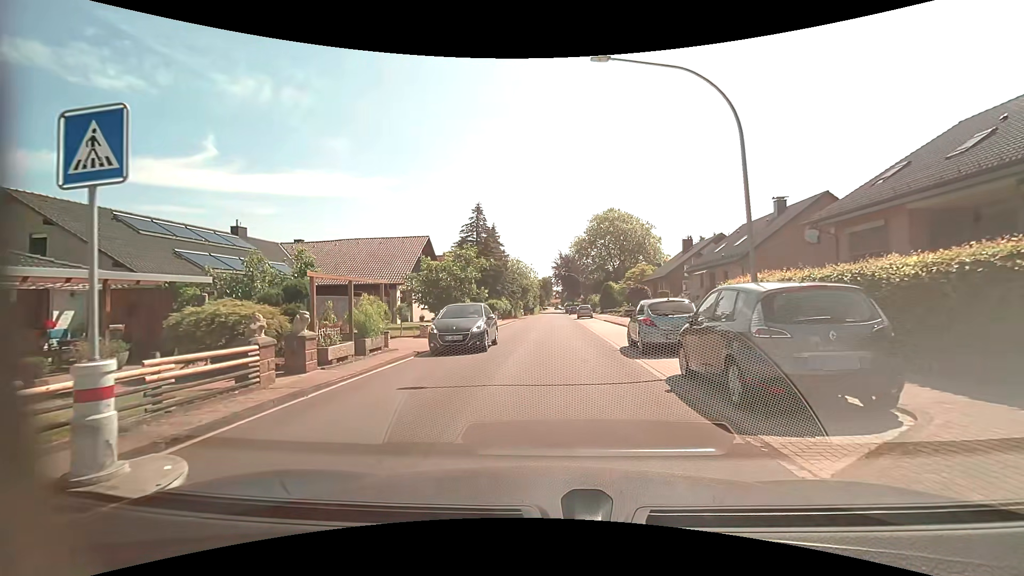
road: residential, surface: asphalt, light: Day
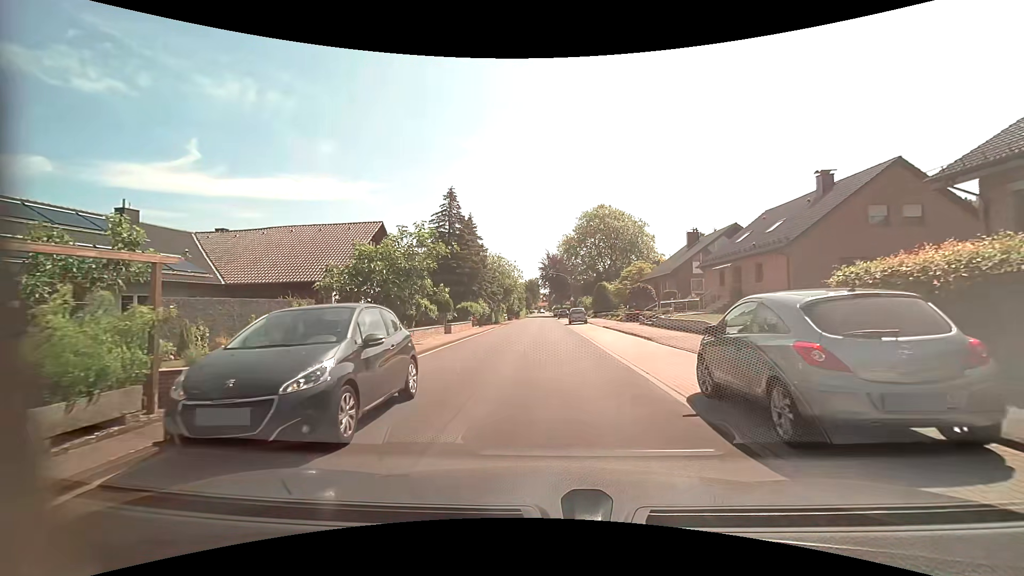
(-0.1, +8.8) m; -1°
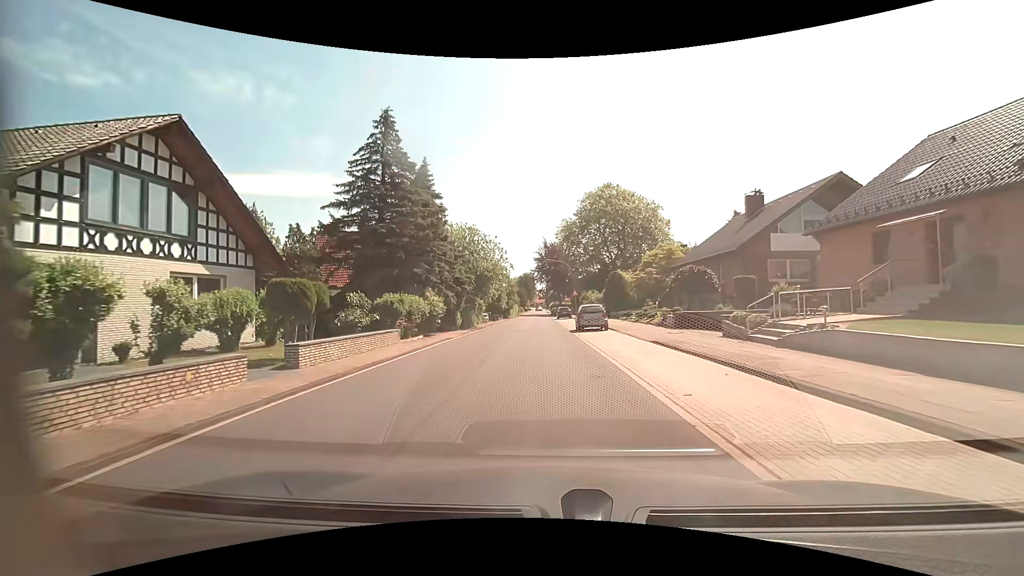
(+0.4, +17.9) m; +1°
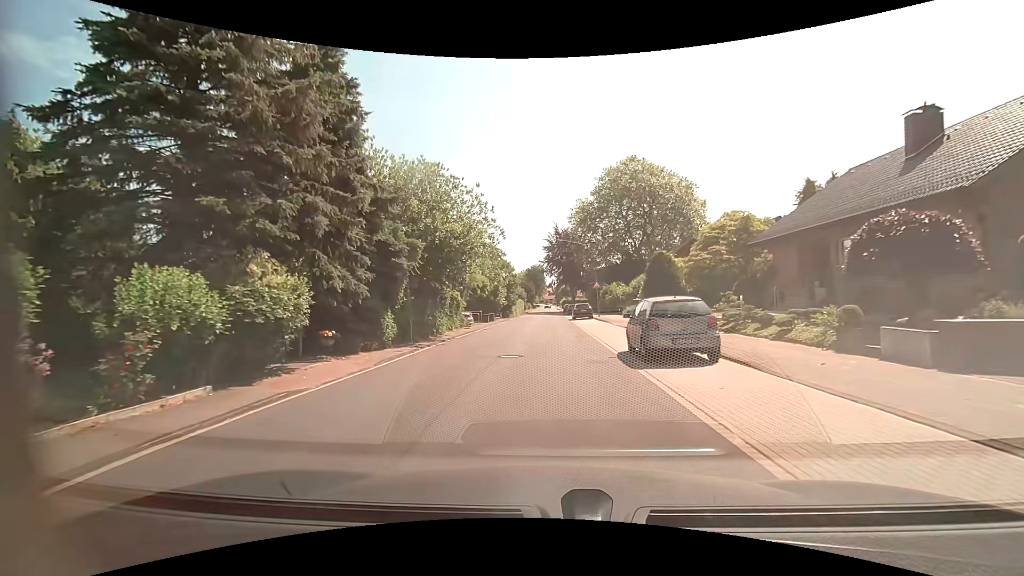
(-0.1, +16.1) m; -1°
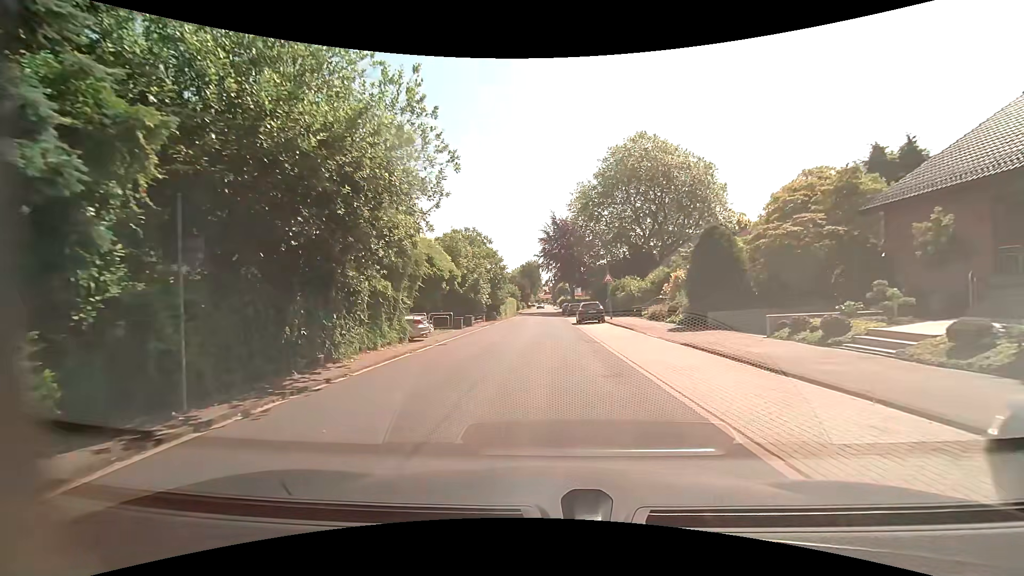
(0.0, +11.6) m; 0°
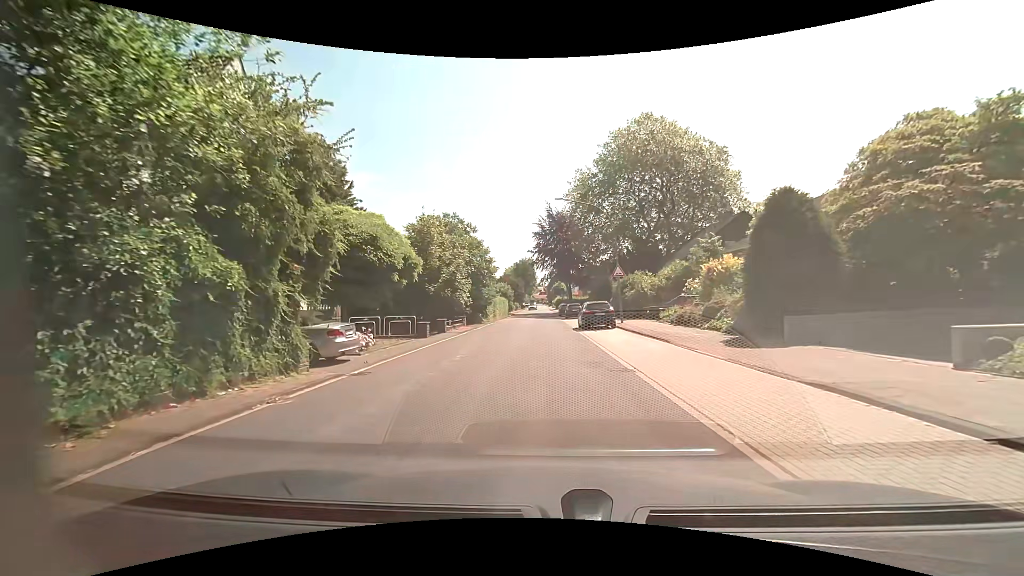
(+0.1, +7.5) m; 0°
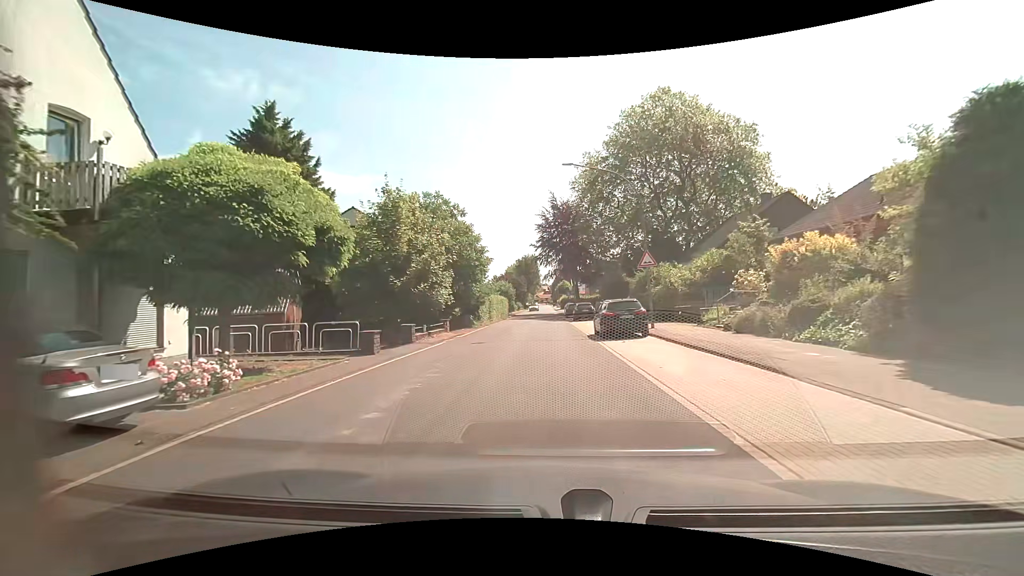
(0.0, +7.3) m; 0°
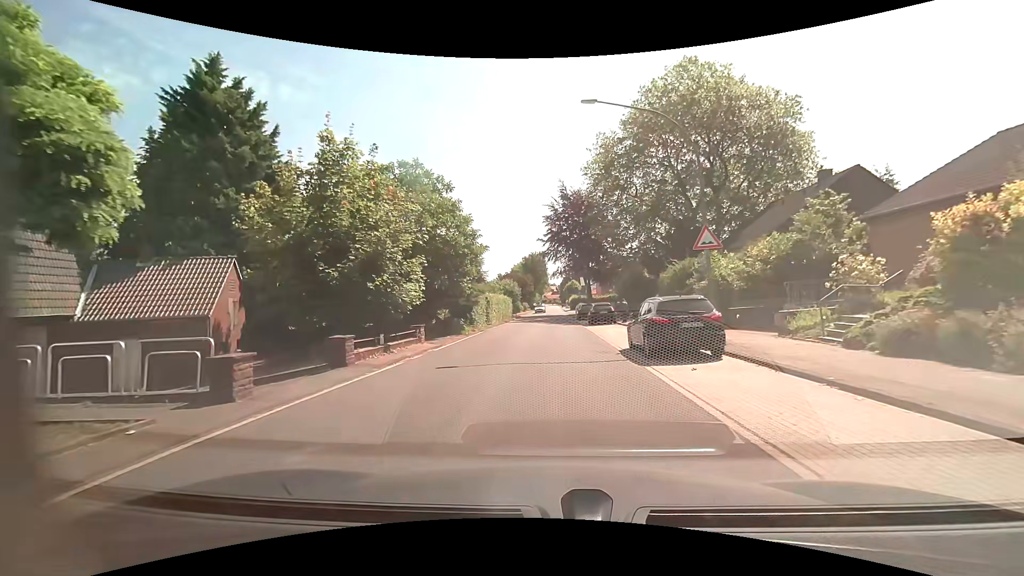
(-0.1, +7.1) m; 0°
